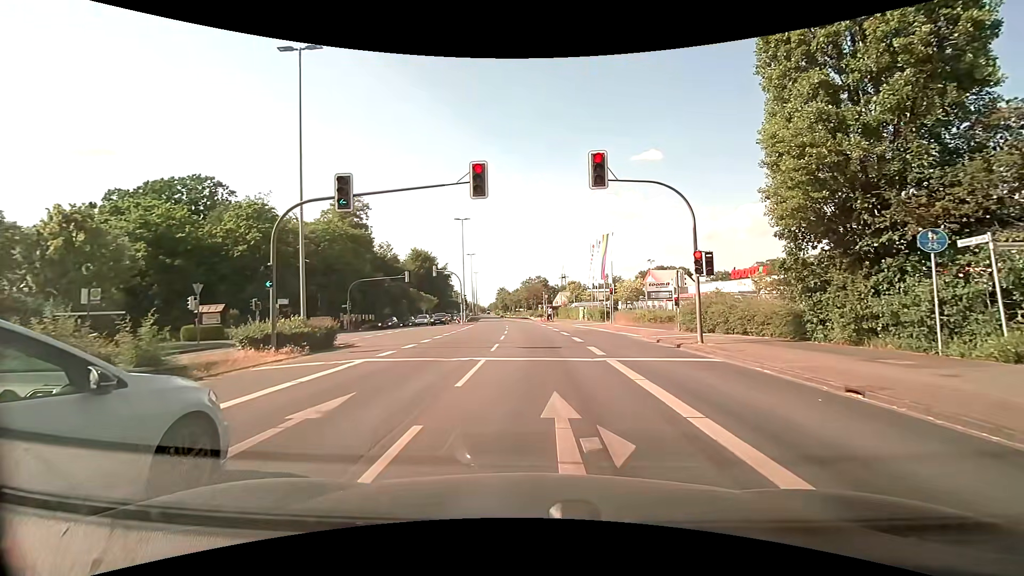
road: primary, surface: asphalt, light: Day
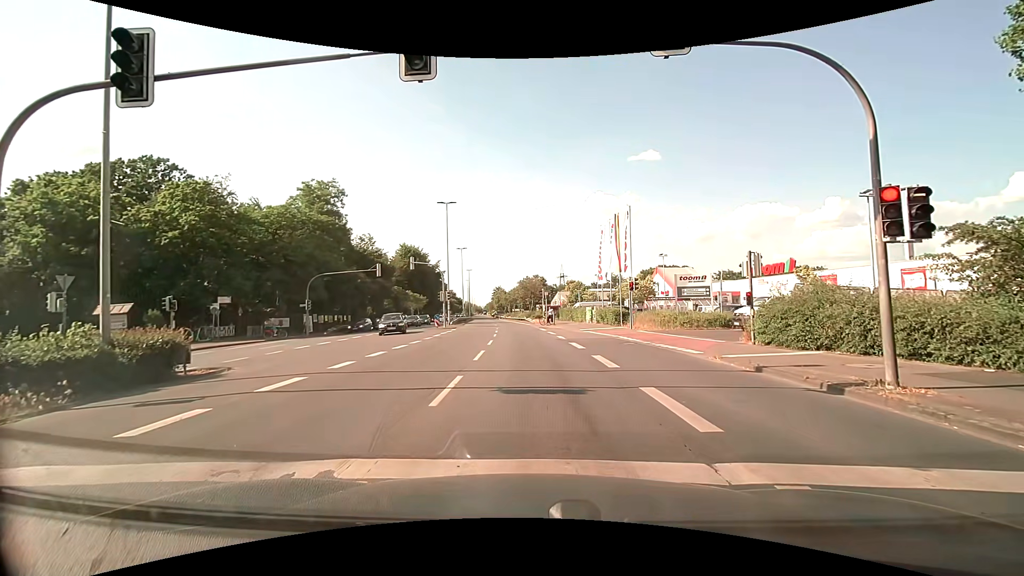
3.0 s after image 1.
(-0.1, +8.9) m; 0°
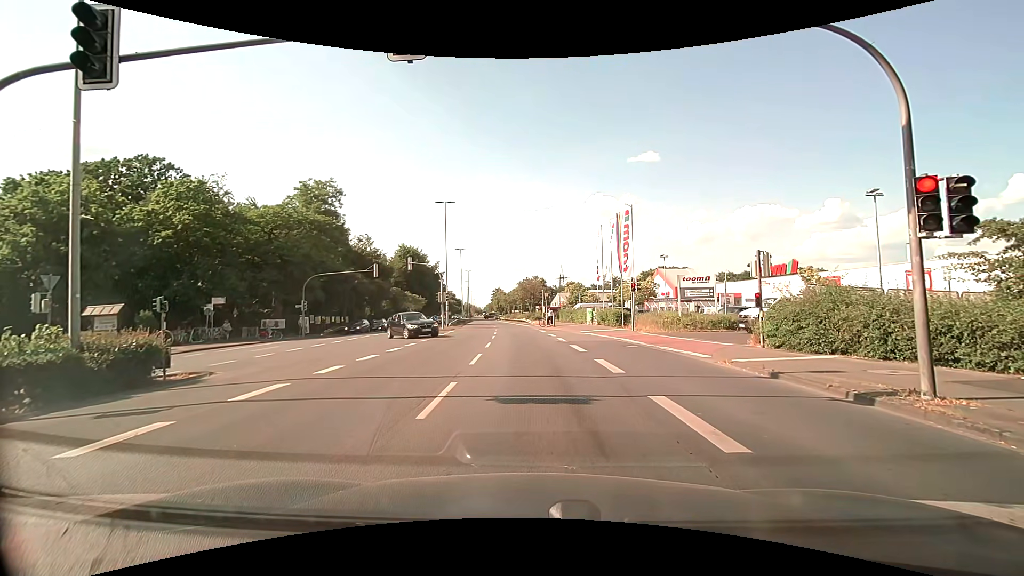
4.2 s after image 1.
(0.0, +0.7) m; 0°
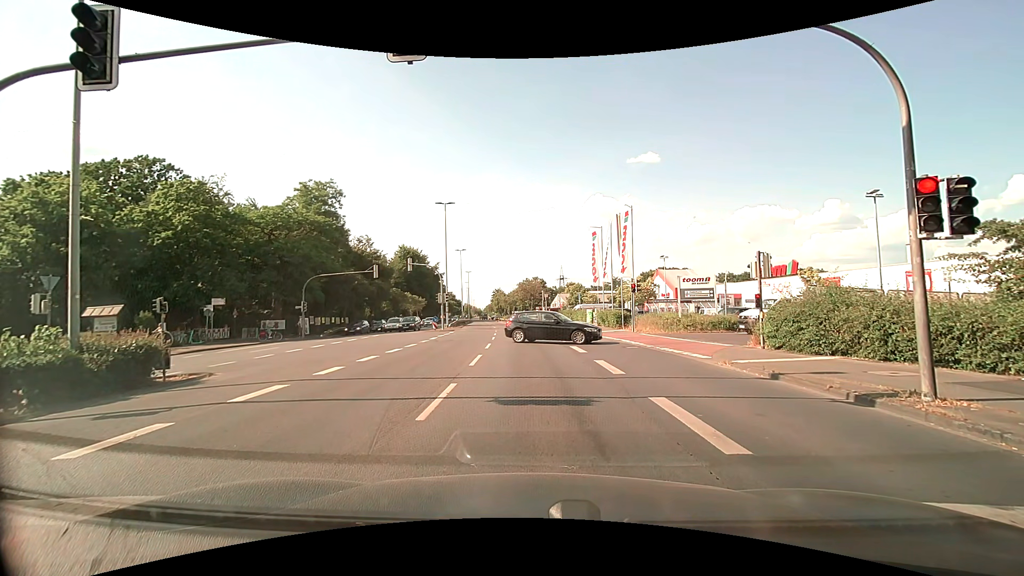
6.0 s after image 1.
(0.0, +0.1) m; 0°
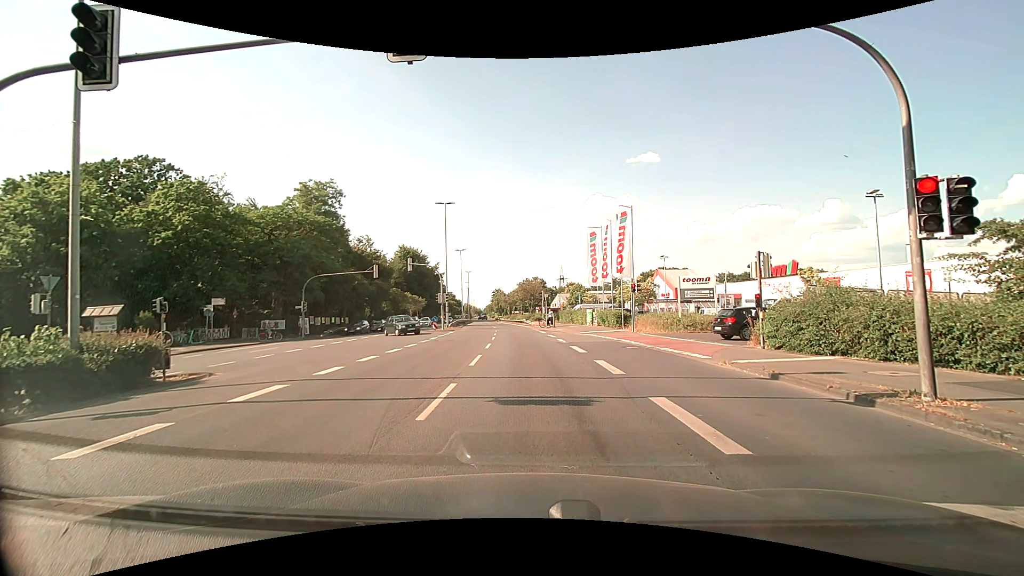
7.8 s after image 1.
(0.0, 0.0) m; 0°
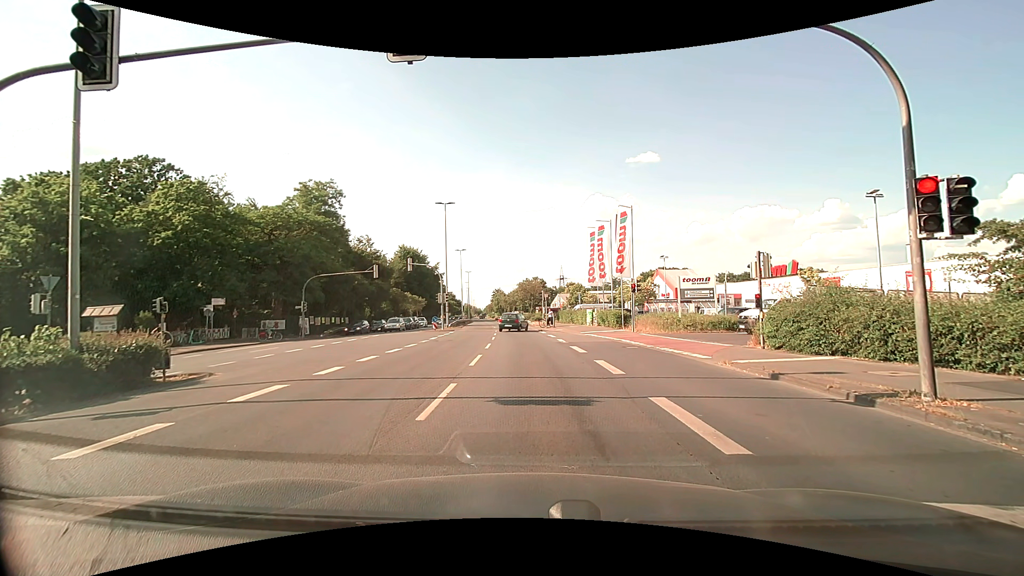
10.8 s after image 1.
(0.0, 0.0) m; 0°
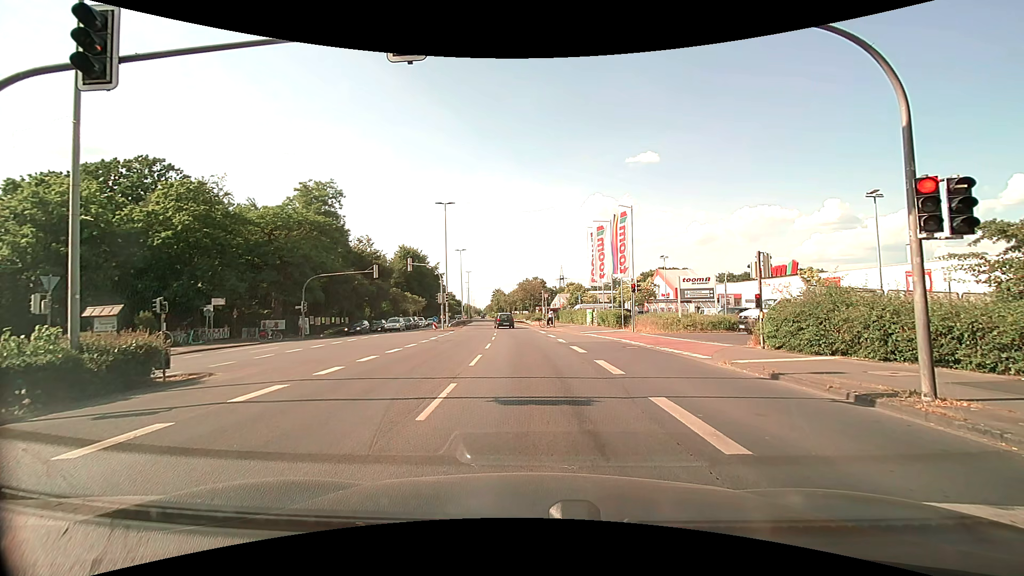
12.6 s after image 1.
(0.0, 0.0) m; 0°
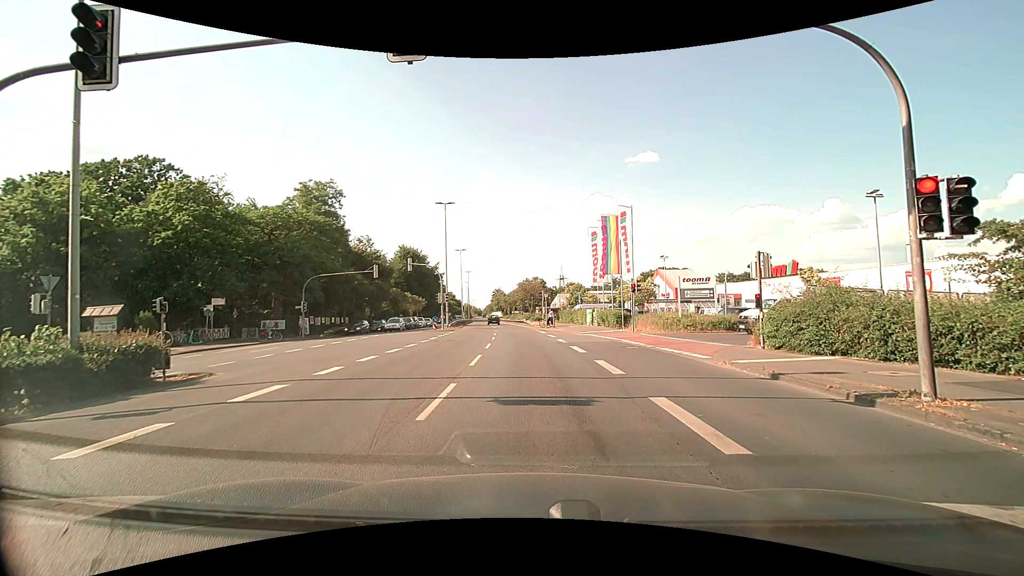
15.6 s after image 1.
(0.0, 0.0) m; 0°
(0, +10) (0, +20) (-1, +30) (-2, +40) (-3, +50) (-4, +60) (-5, +70) (-6, +80) (-7, +90) (-8, +100) m
